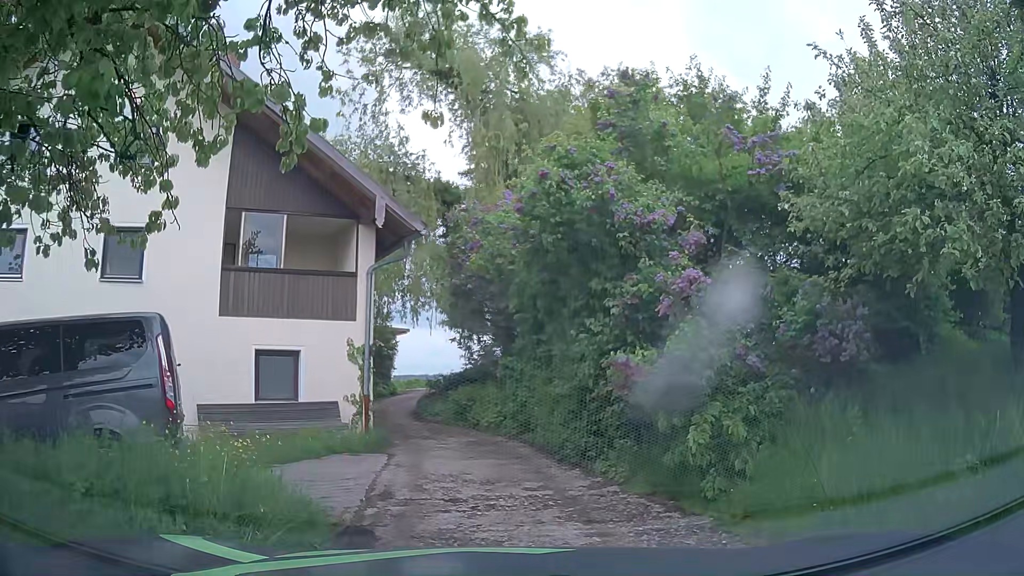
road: unclassified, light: Day
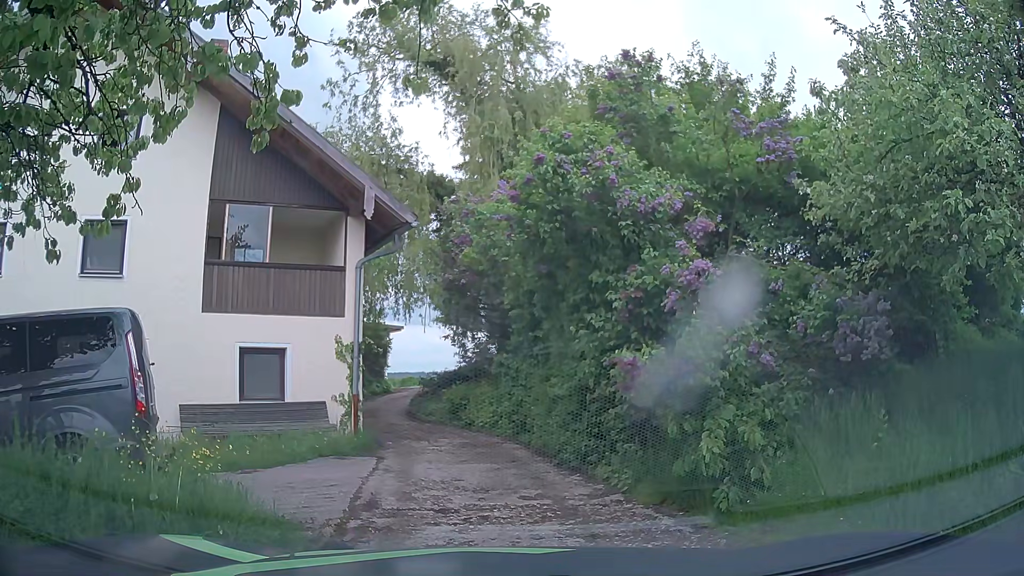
(0.0, +0.5) m; 0°
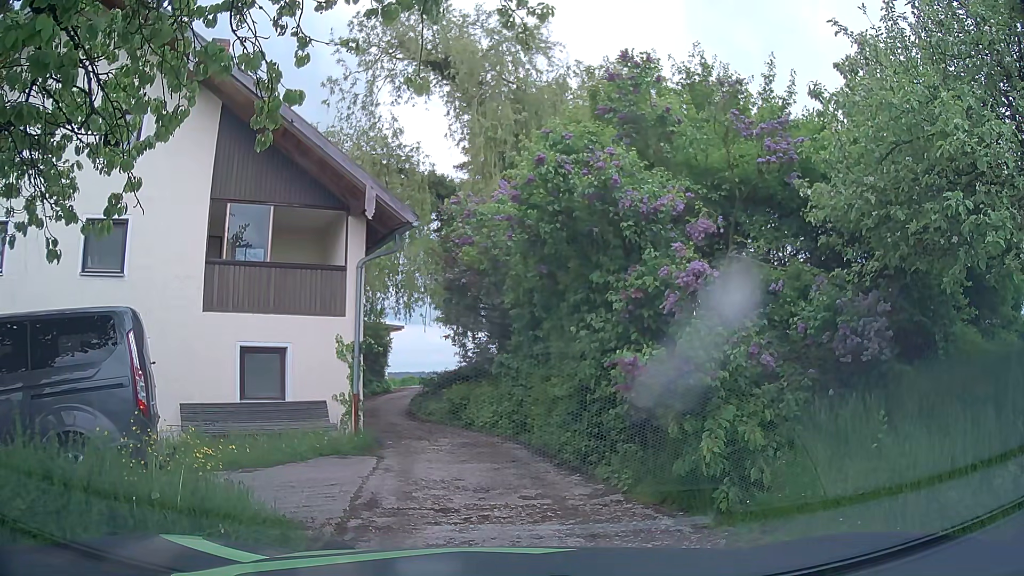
(0.0, 0.0) m; 0°
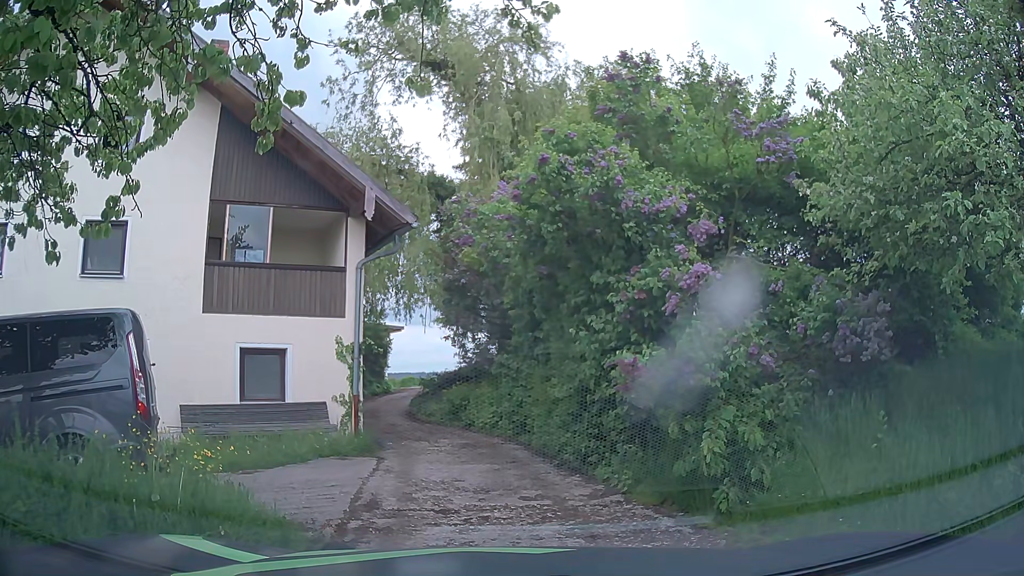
(0.0, 0.0) m; 0°
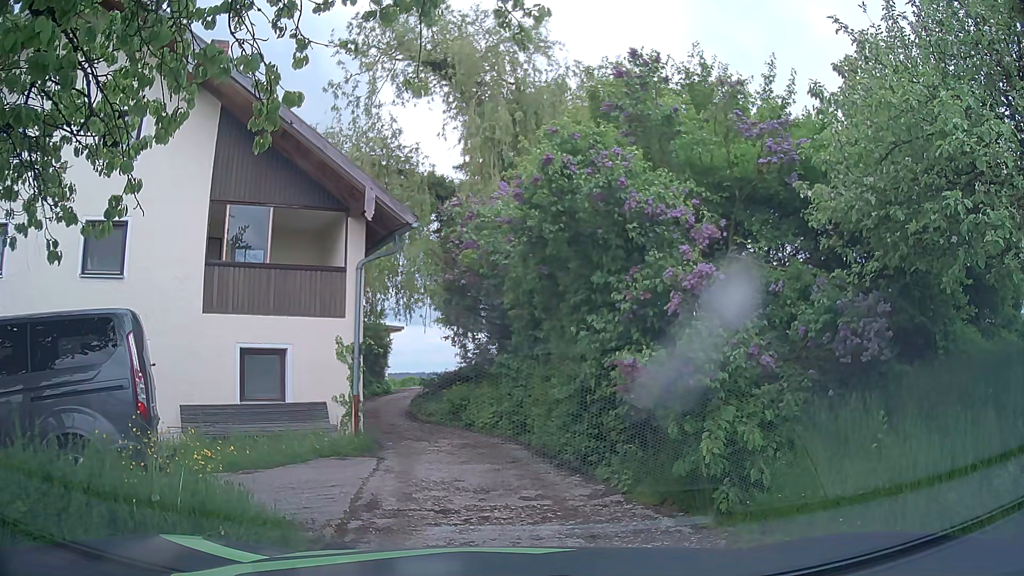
(0.0, 0.0) m; 0°
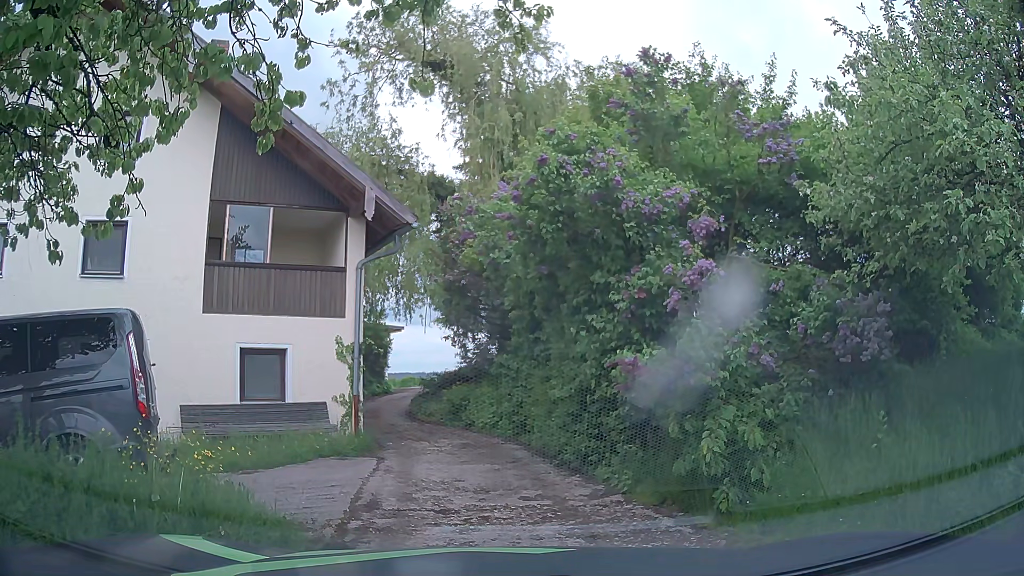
(0.0, 0.0) m; 0°
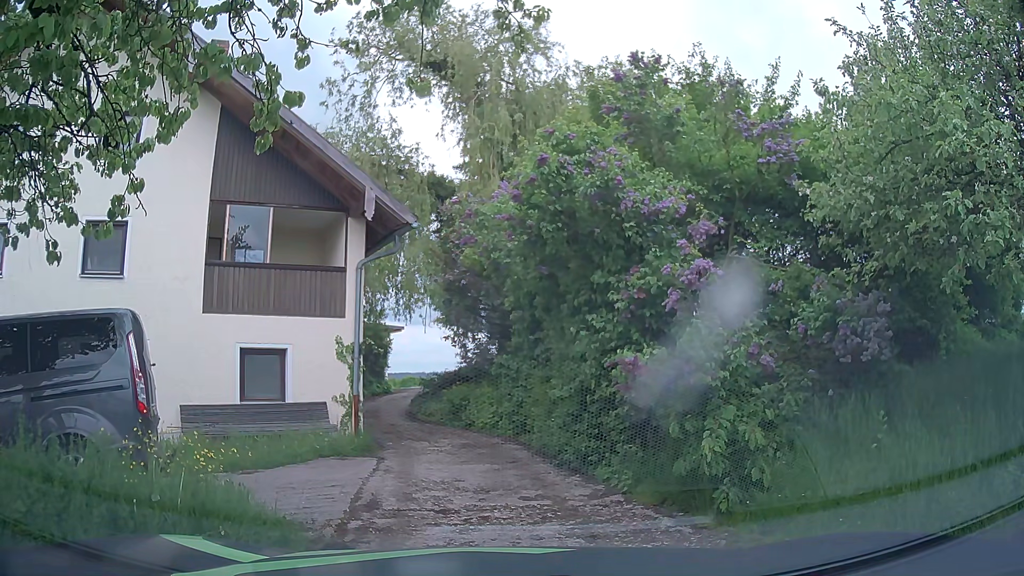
(0.0, 0.0) m; 0°
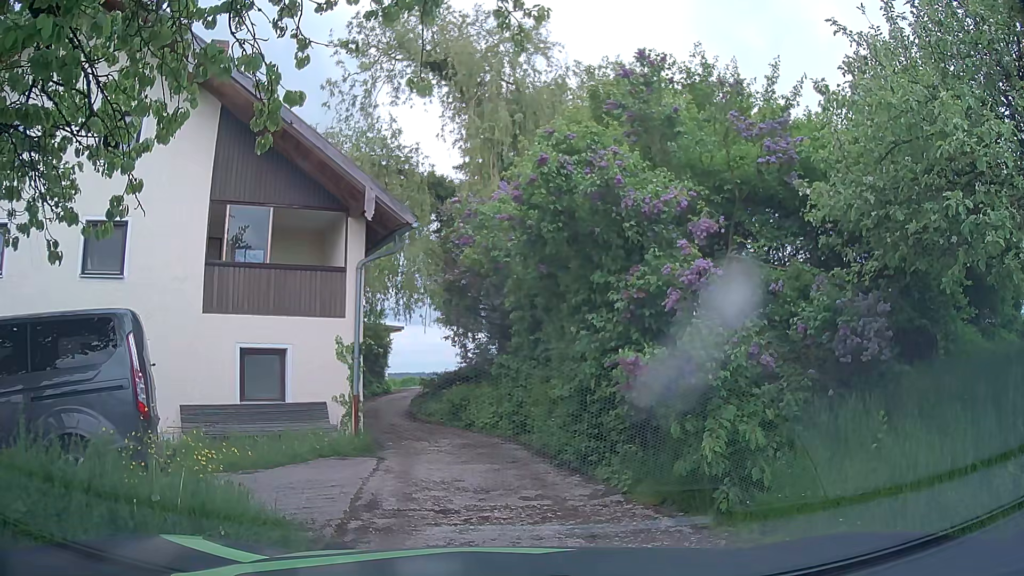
(0.0, 0.0) m; 0°
